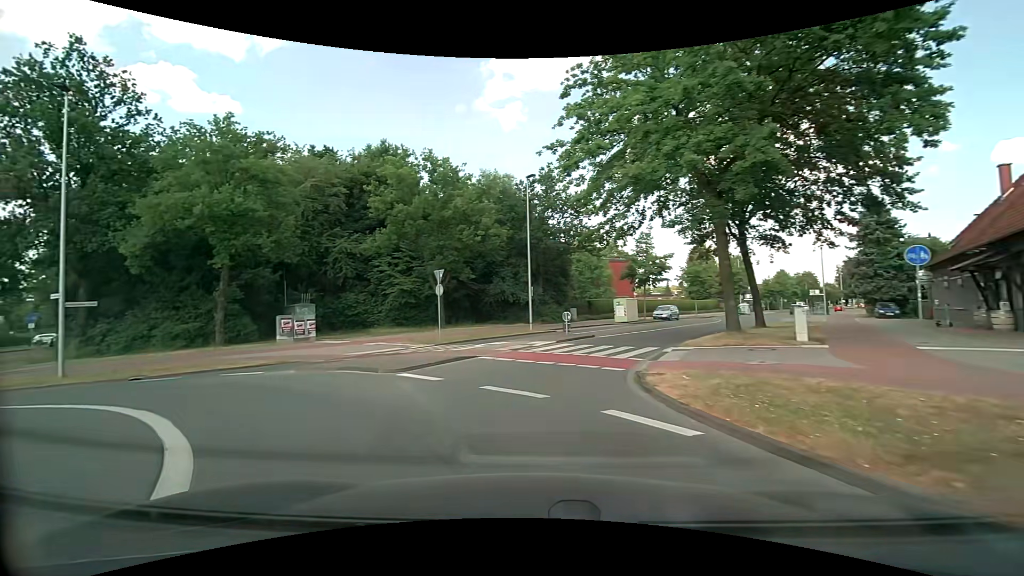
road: tertiary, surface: asphalt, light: Day
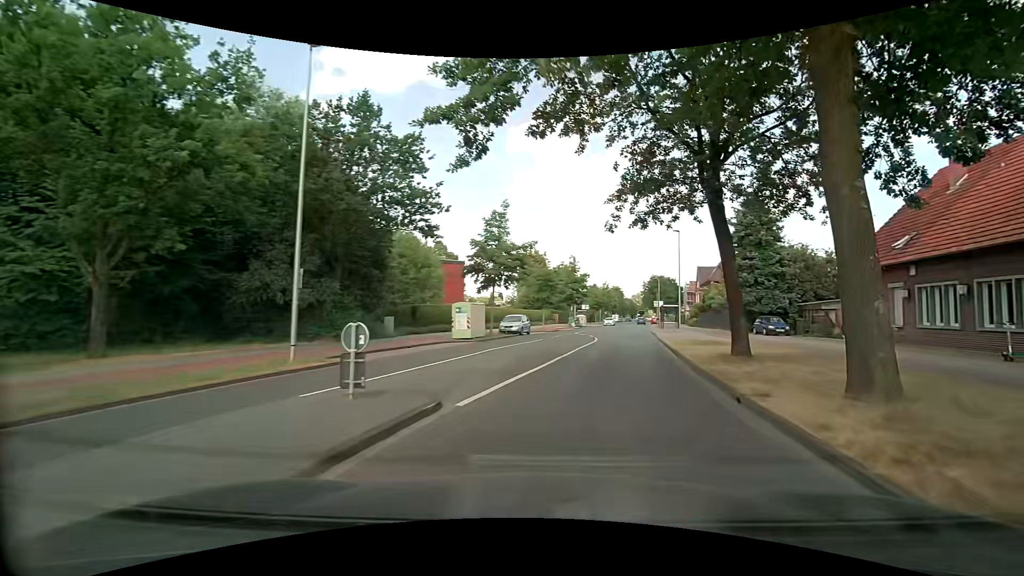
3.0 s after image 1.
(+0.3, +16.4) m; +18°
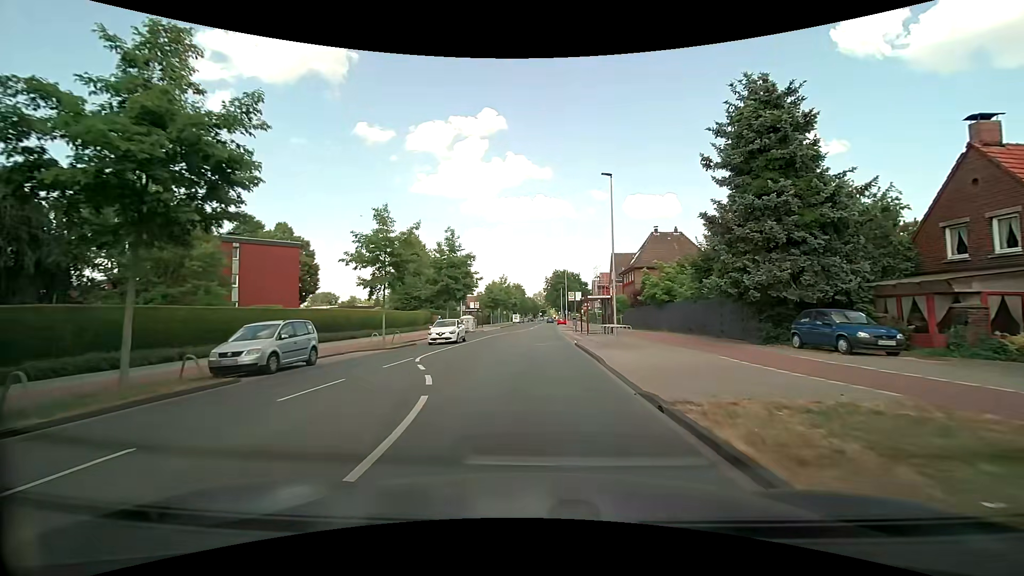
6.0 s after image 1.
(+4.1, +22.6) m; +13°
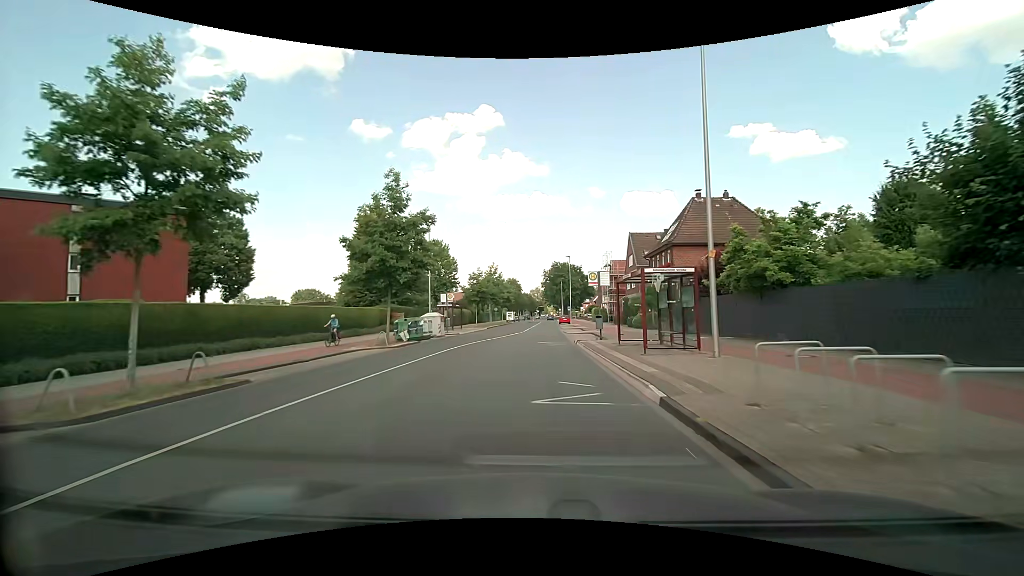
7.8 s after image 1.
(-0.1, +17.8) m; 0°
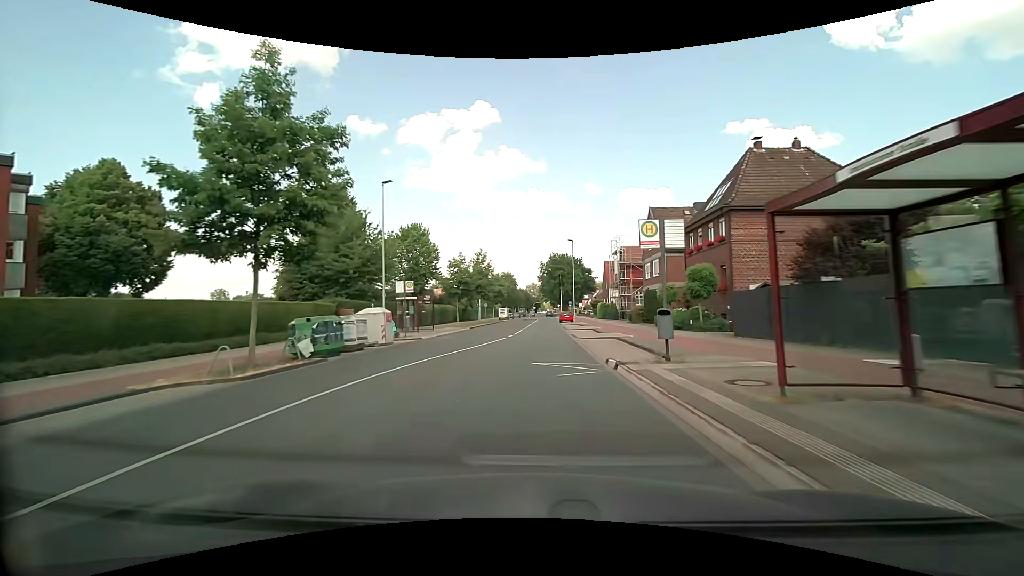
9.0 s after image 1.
(+0.1, +13.2) m; 0°
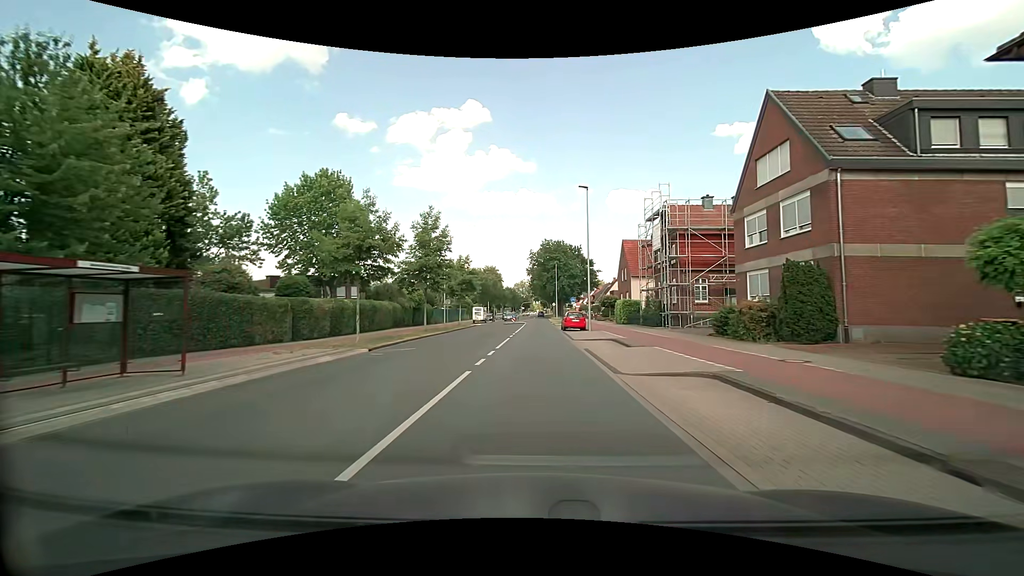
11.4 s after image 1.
(+0.3, +27.3) m; +2°
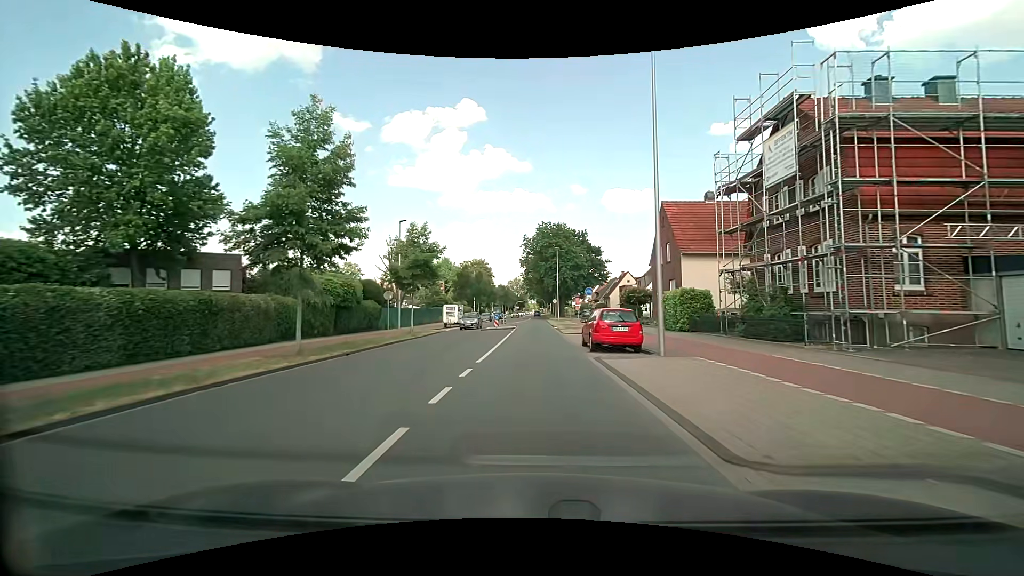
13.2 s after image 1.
(0.0, +20.8) m; +1°
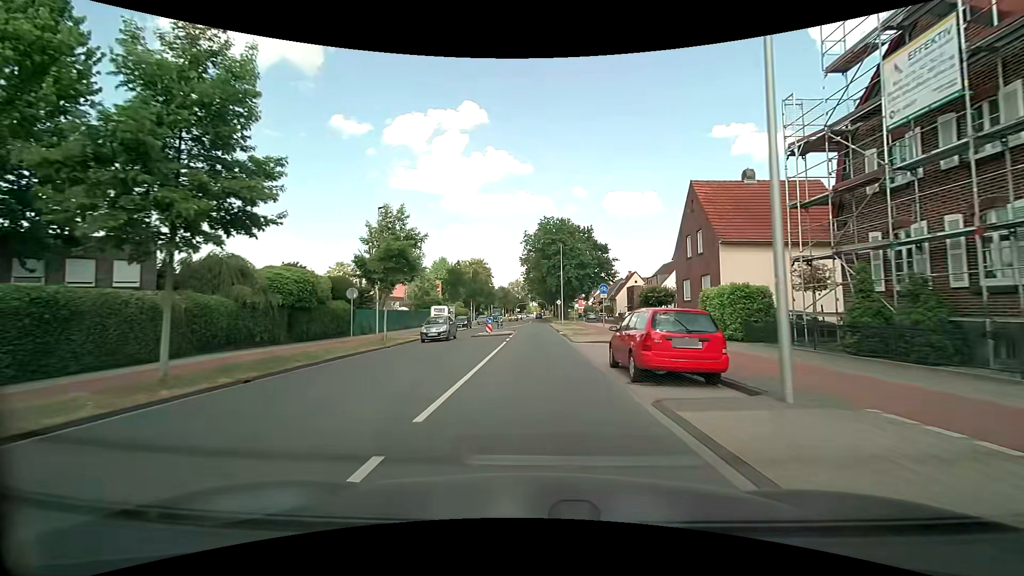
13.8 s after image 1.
(0.0, +7.0) m; -1°
